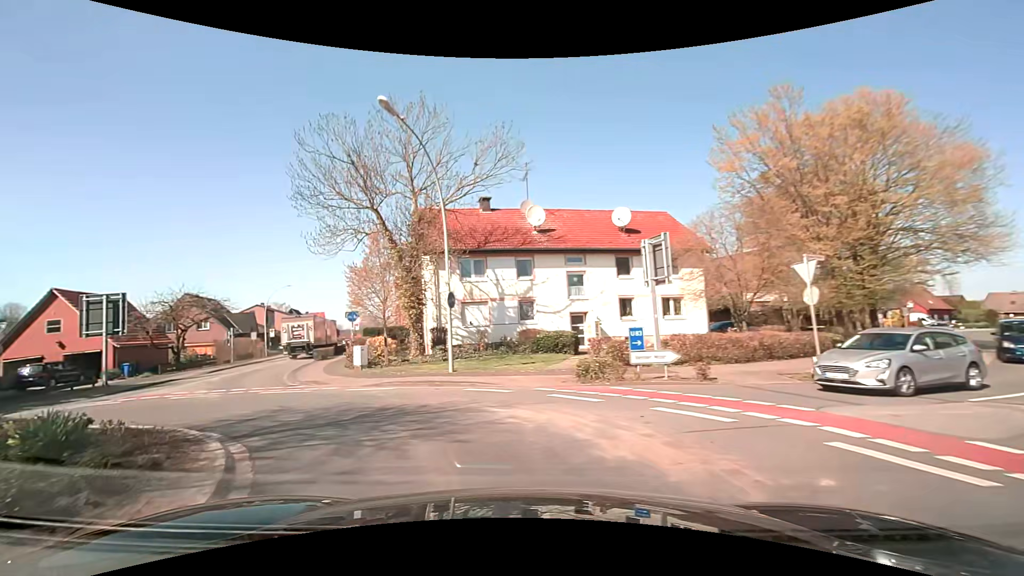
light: Day
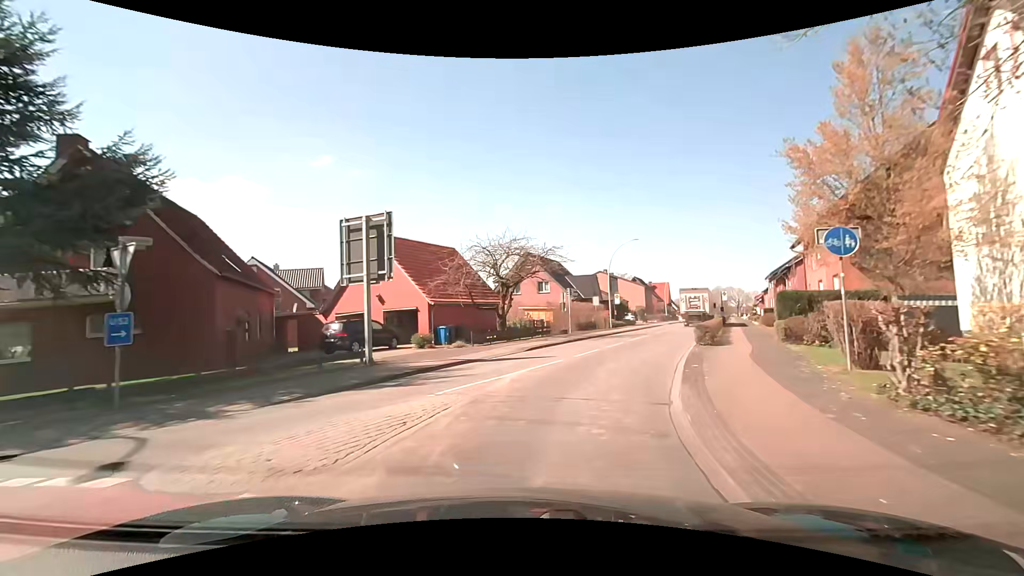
(-7.8, +16.9) m; -38°
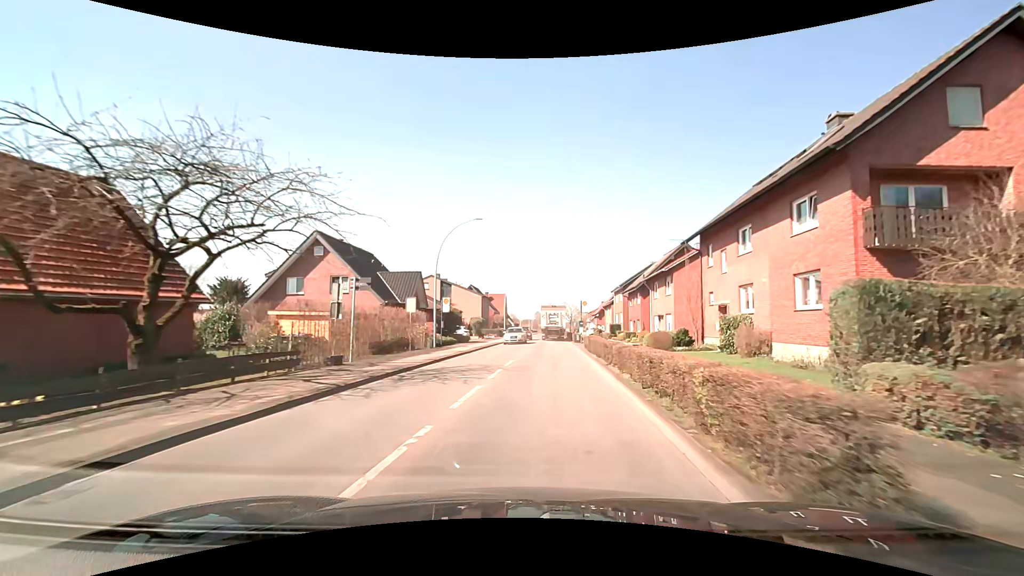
(+3.0, +17.1) m; +18°
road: secondary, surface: asphalt
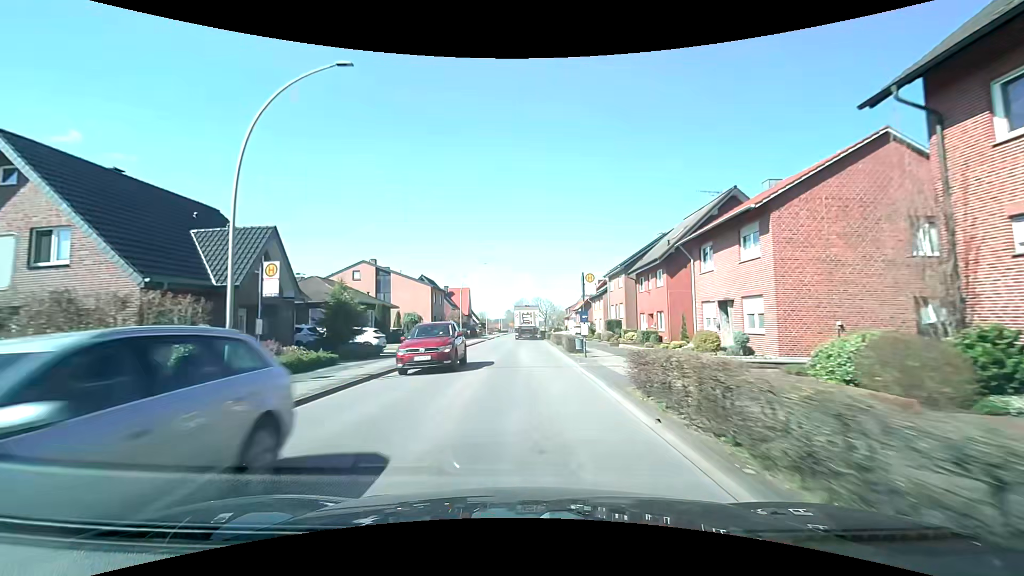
(+1.0, +20.5) m; +4°
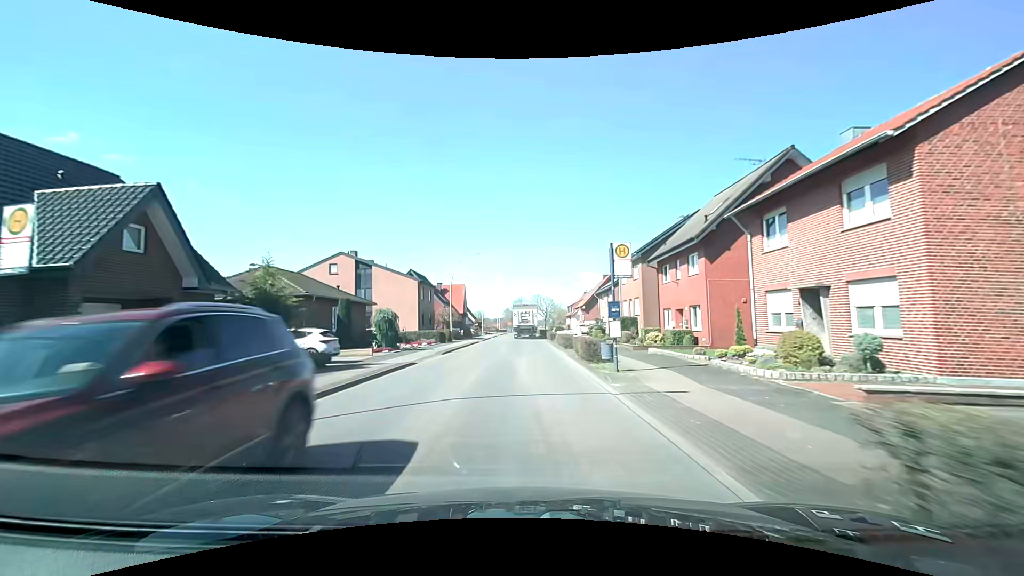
(0.0, +7.3) m; 0°
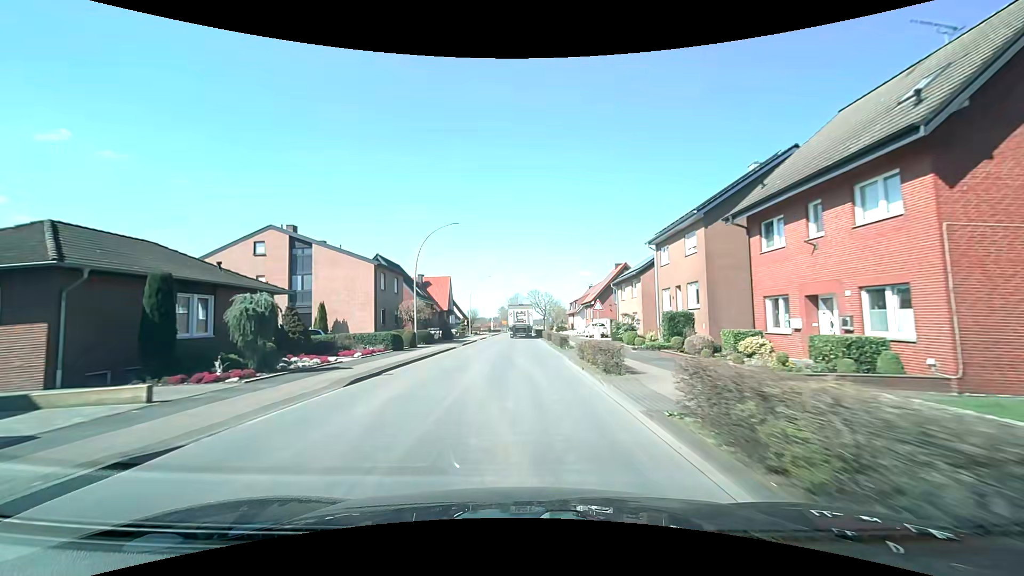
(+0.1, +14.8) m; +1°
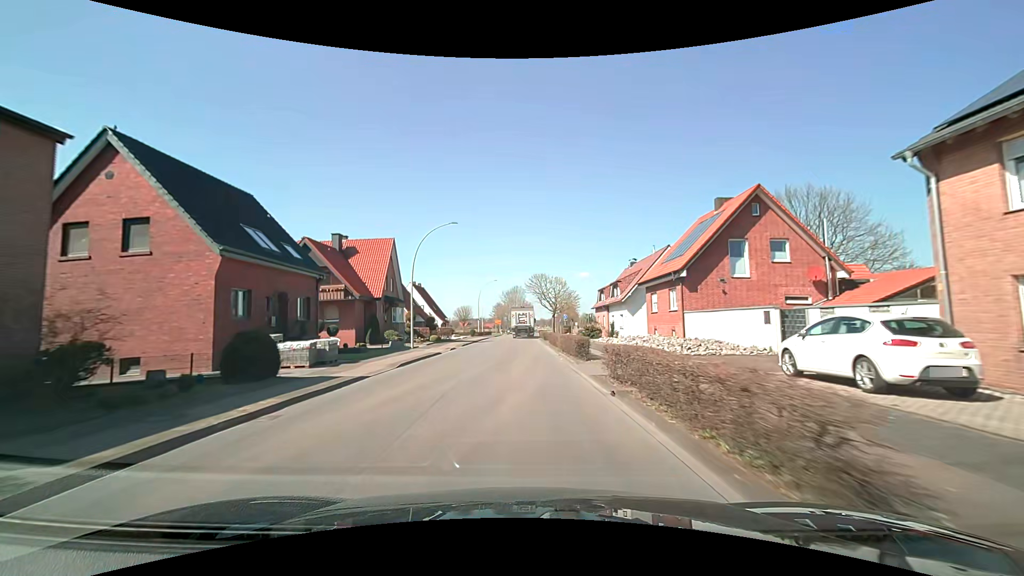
(-0.2, +37.7) m; 0°
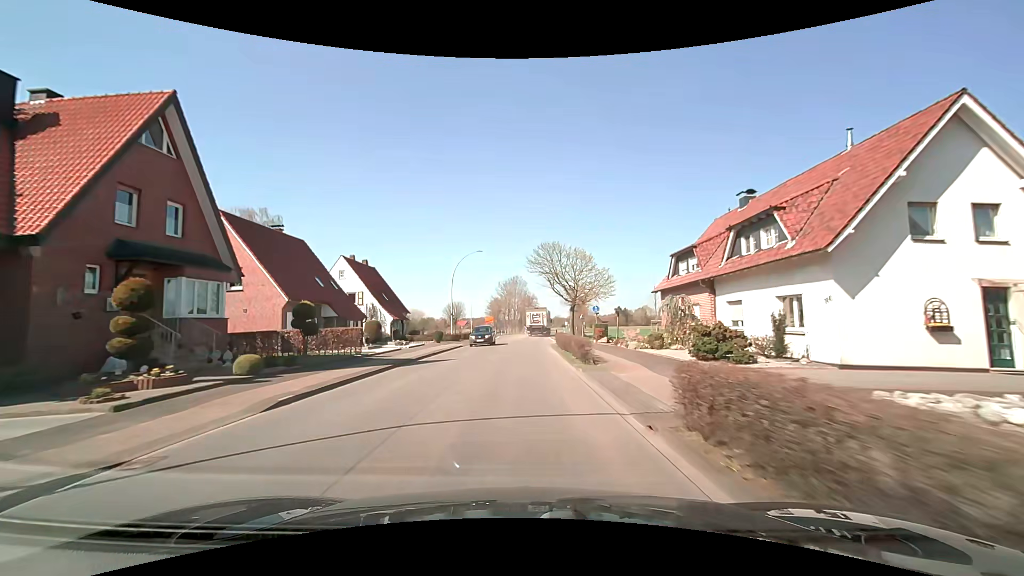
(-0.1, +30.5) m; -1°
(0, +10) (0, +20) (0, +30) (0, +40) (+1, +50) (+1, +60) (+2, +70) (+3, +80) (+4, +90) (+5, +100) m
